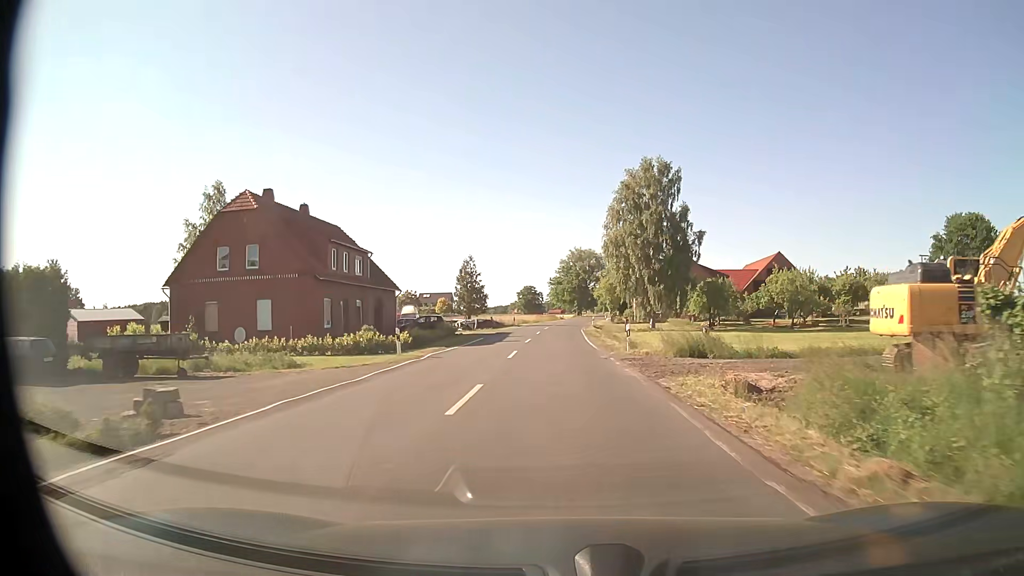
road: secondary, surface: asphalt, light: Day
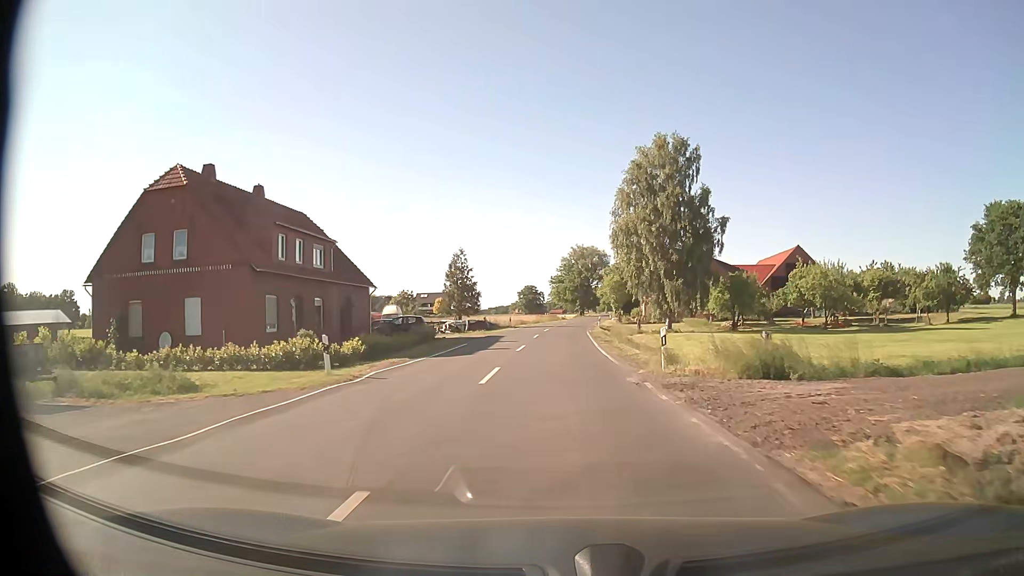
(0.0, +8.1) m; 0°
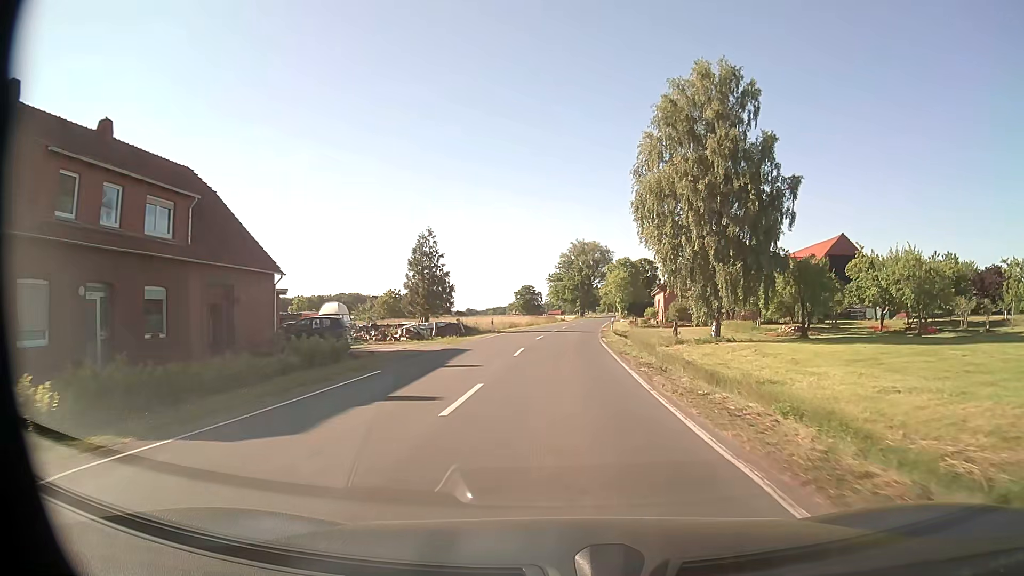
(0.0, +16.1) m; 0°
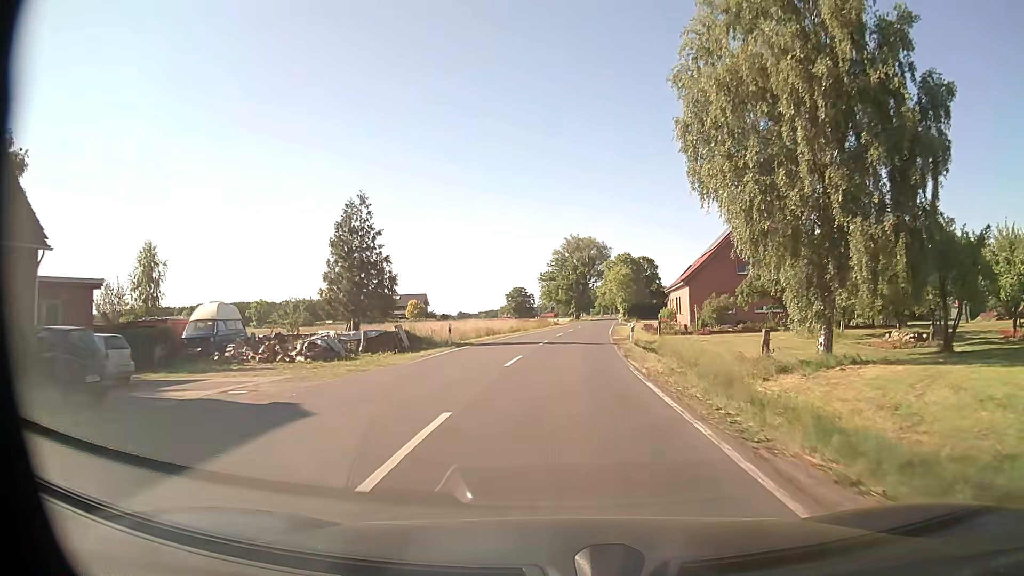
(+0.1, +16.1) m; +1°
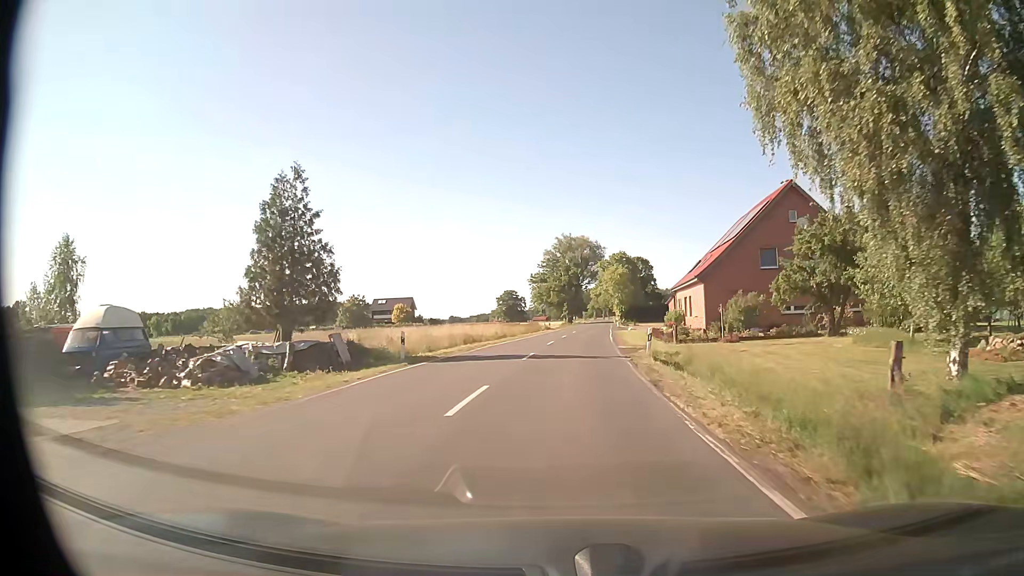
(0.0, +8.0) m; 0°
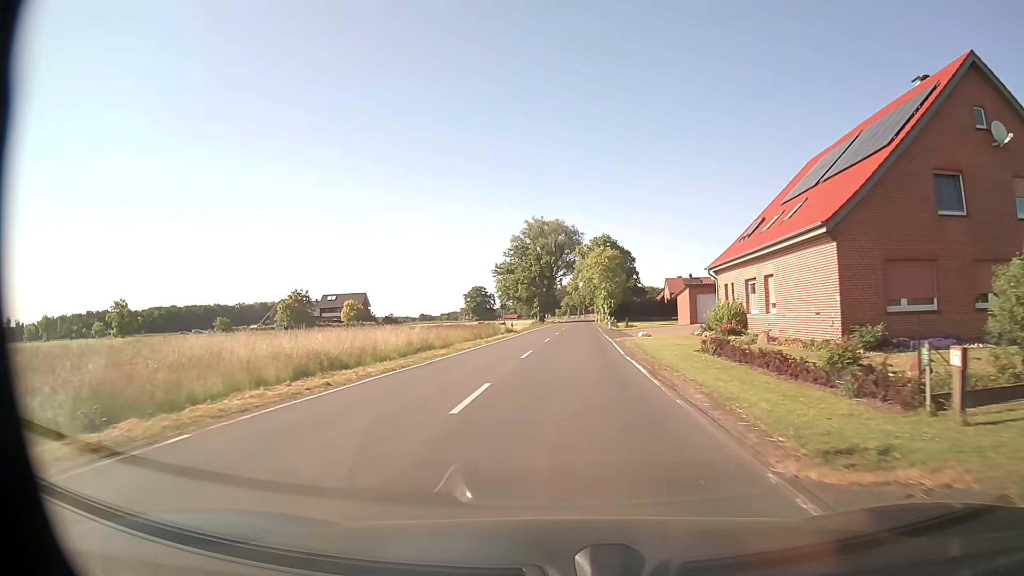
(+0.5, +24.1) m; +3°
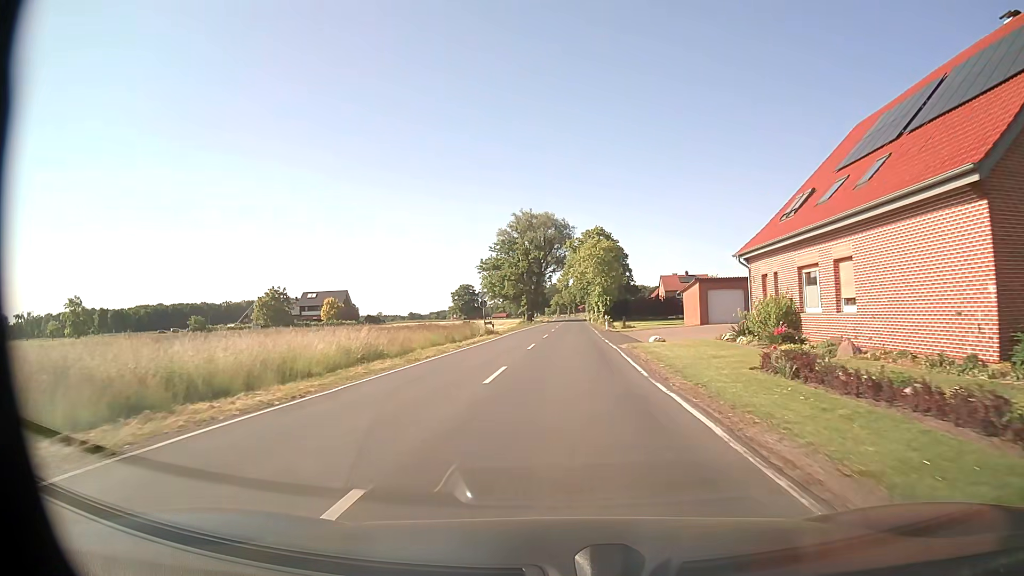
(0.0, +8.1) m; +1°
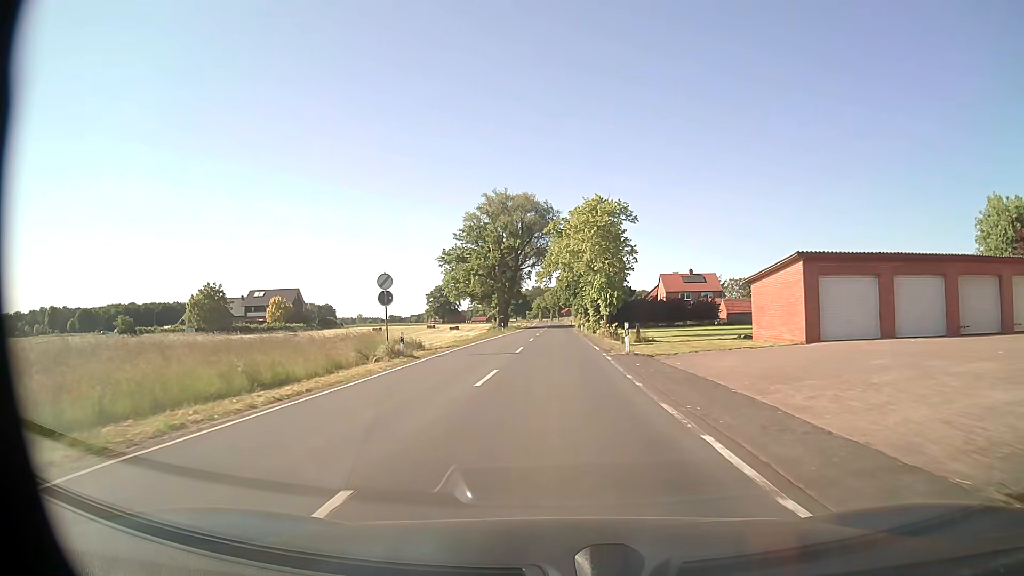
(+0.3, +24.4) m; +1°
(0, +10) (0, +20) (0, +30) (0, +40) (0, +50) (0, +60) (0, +70) (0, +80) (0, +90) (0, +100) m
